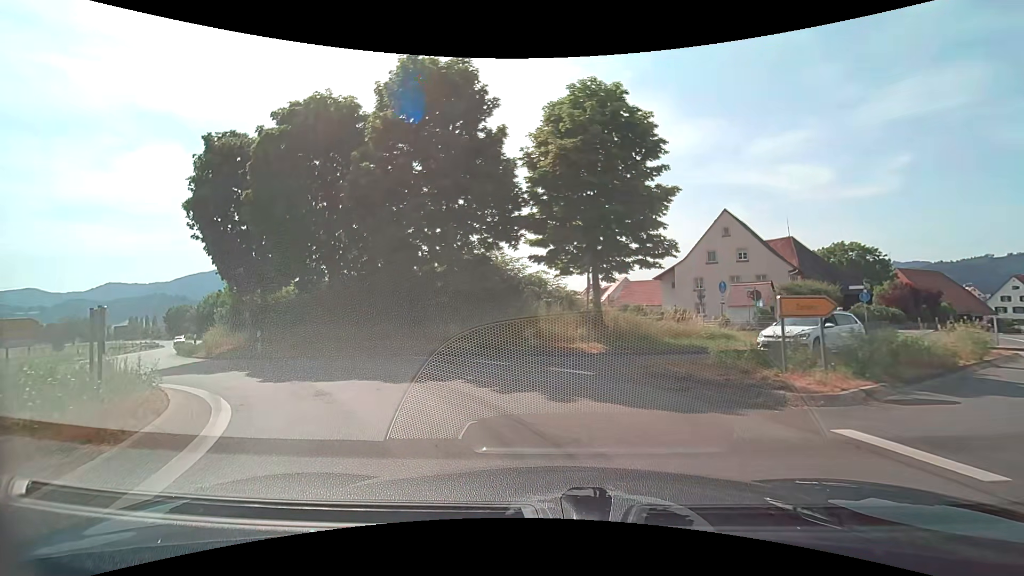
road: secondary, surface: asphalt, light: Day
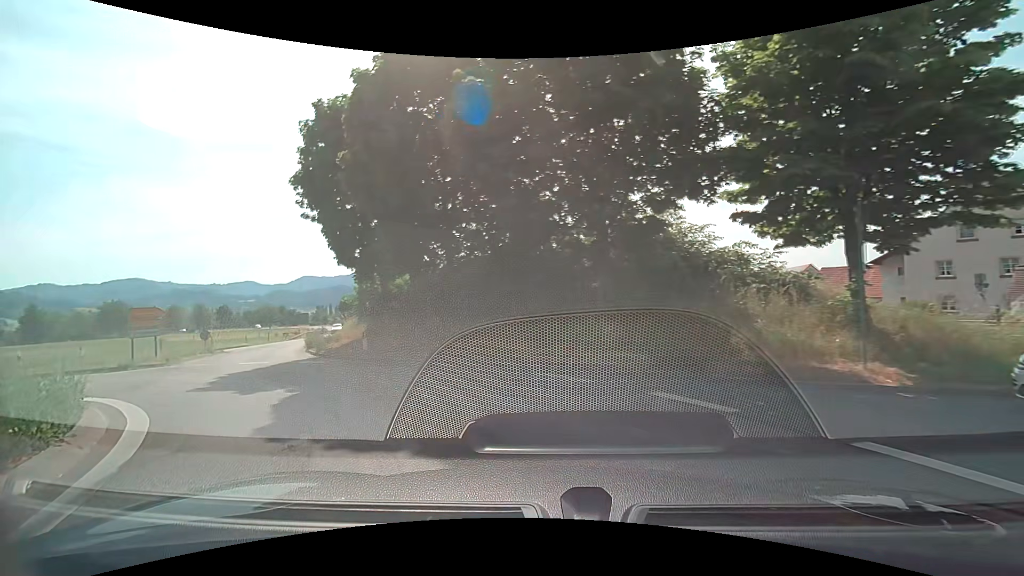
(-0.7, +6.2) m; -15°
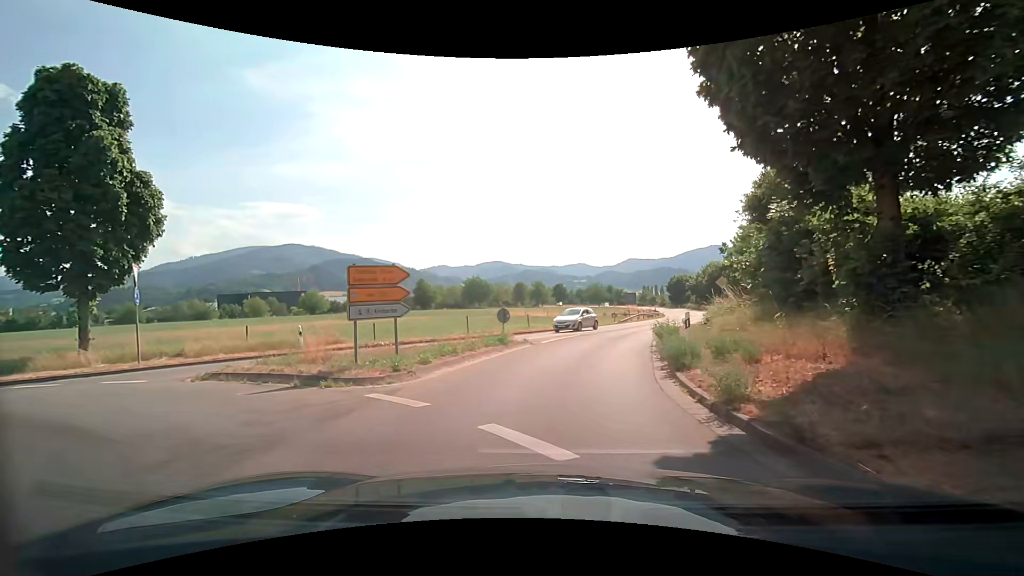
(-6.6, +13.3) m; -39°
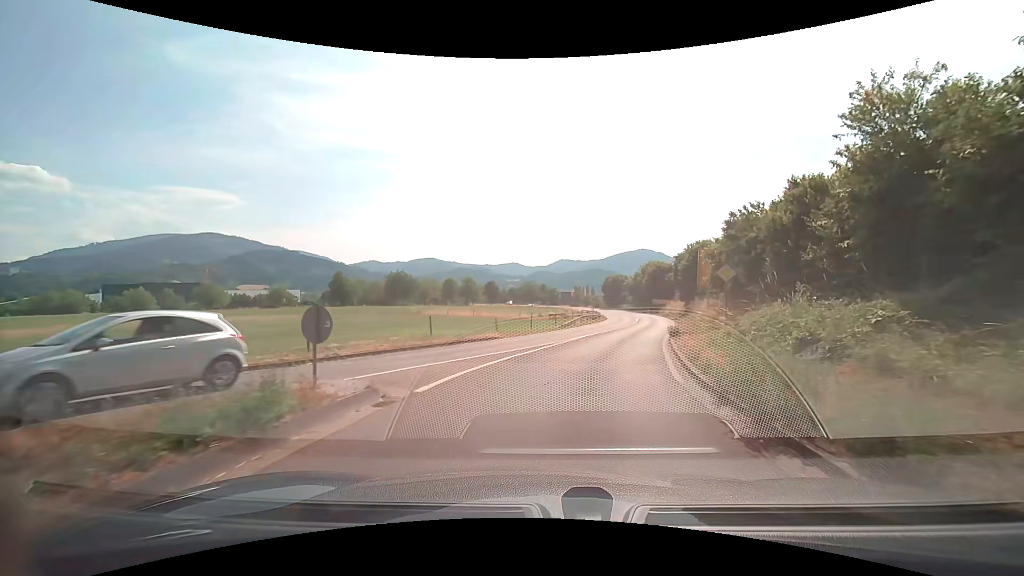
(+0.4, +12.3) m; +6°
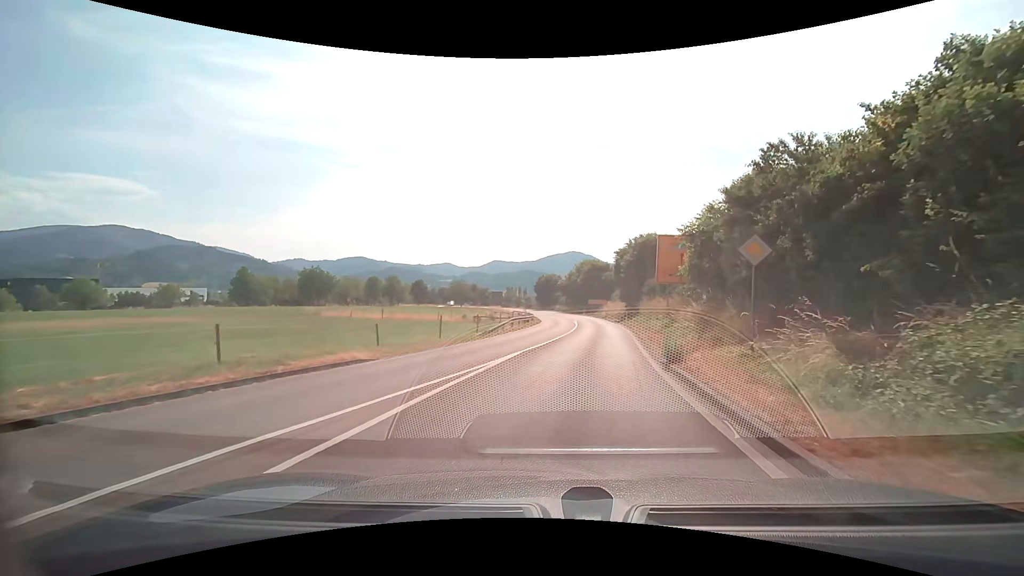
(+0.7, +9.7) m; +8°
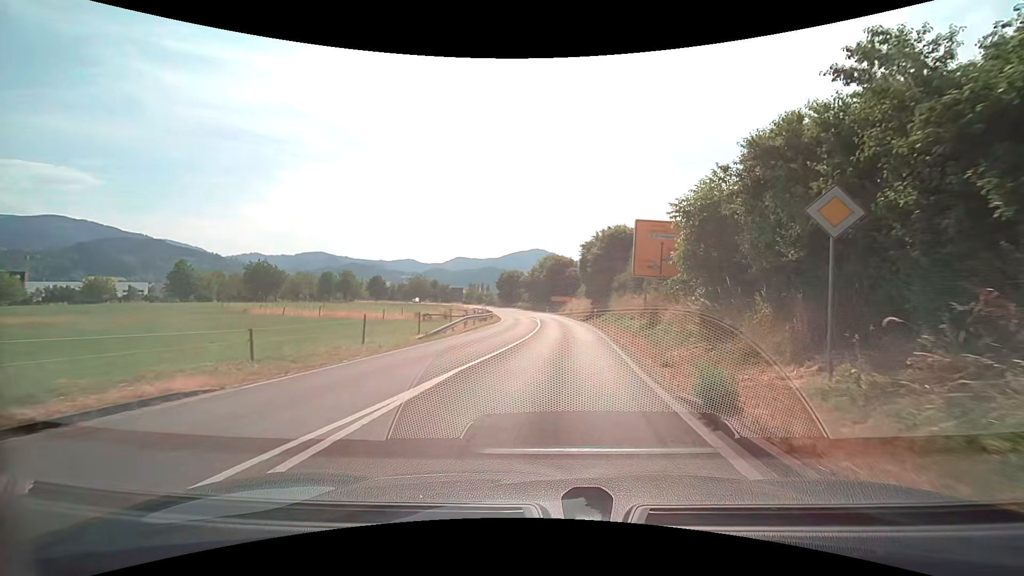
(+0.2, +5.2) m; +4°
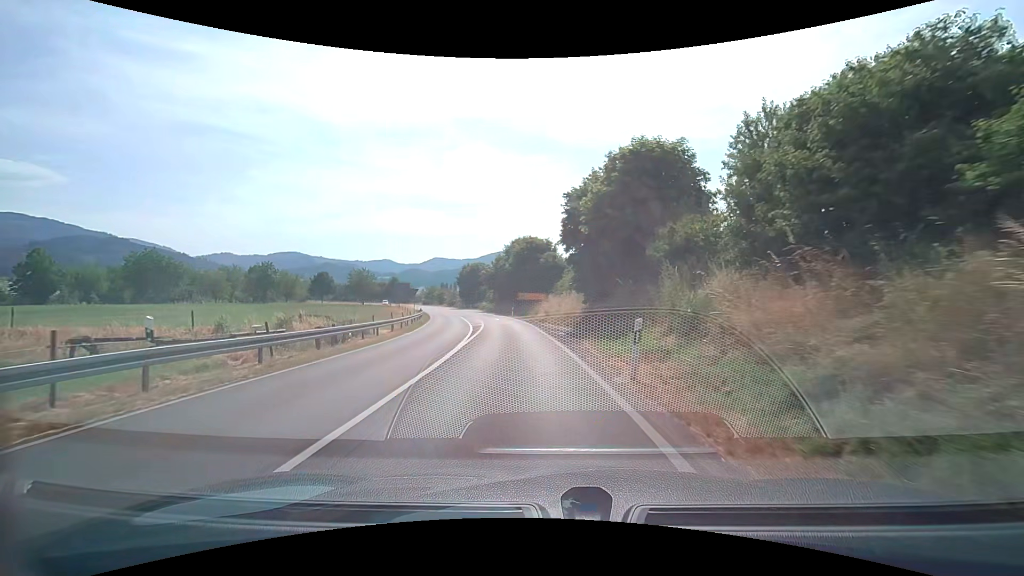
(+2.0, +28.3) m; +4°
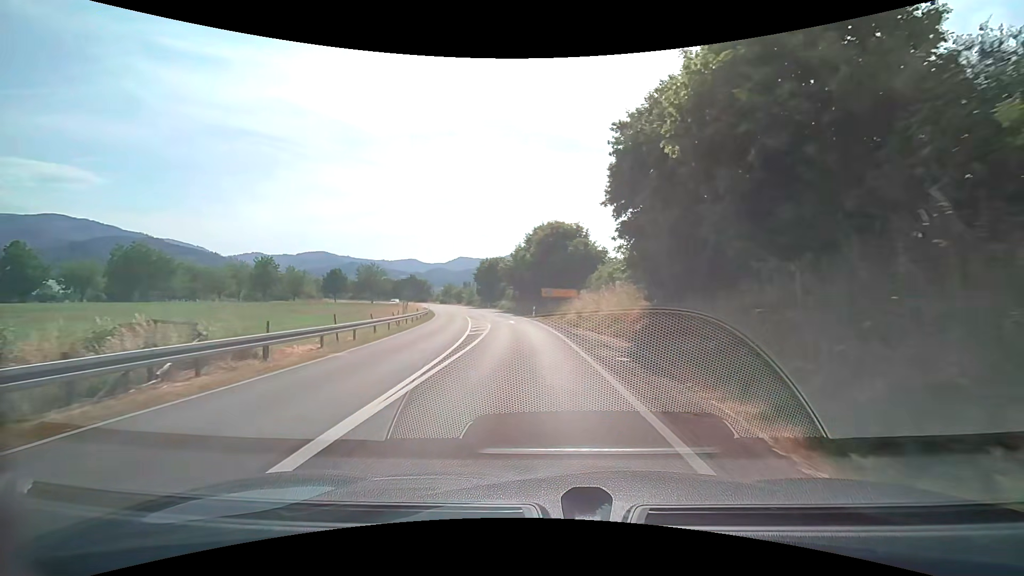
(-0.4, +12.5) m; -3°
(0, +10) (-1, +20) (-1, +30) (-3, +40) (-4, +50) (-5, +60) (-7, +70) (-9, +79) (-11, +89) (-14, +99) m
